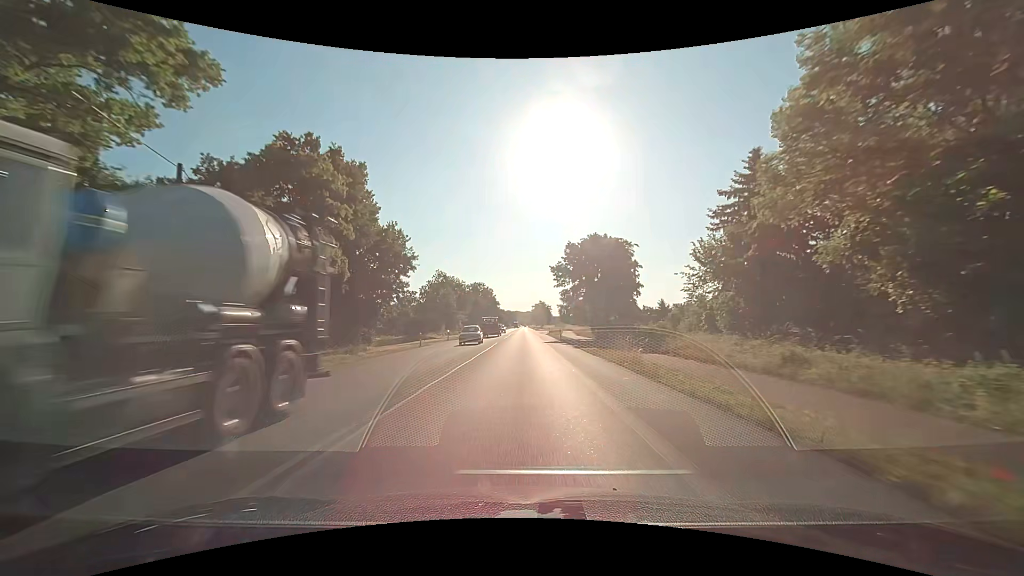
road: primary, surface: asphalt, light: Day
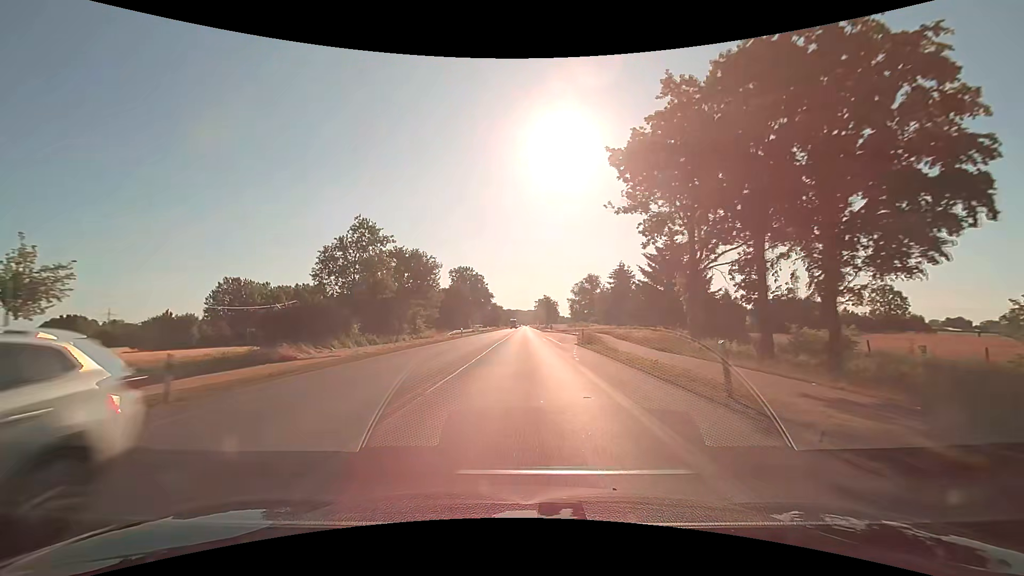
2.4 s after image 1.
(0.0, +43.0) m; 0°
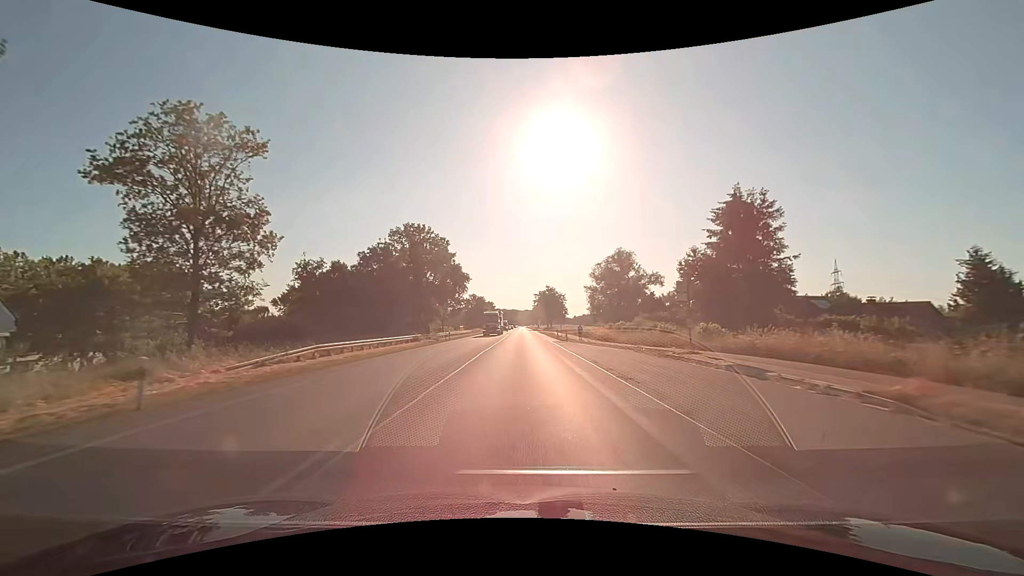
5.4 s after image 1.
(+0.1, +53.6) m; 0°
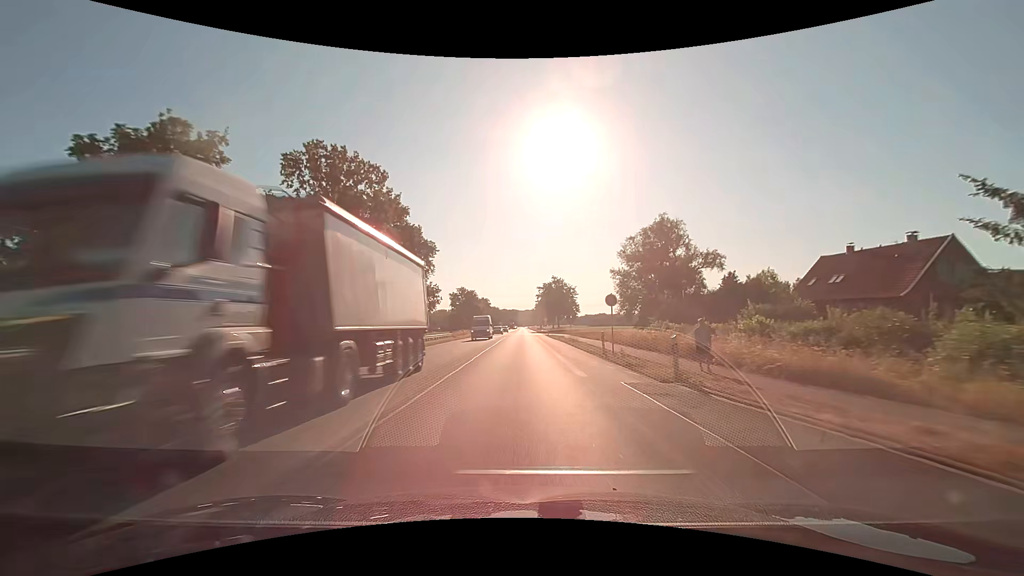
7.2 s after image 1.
(0.0, +32.3) m; 0°
(0, +10) (0, +20) (0, +30) (0, +40) (0, +50) (0, +60) (0, +70) (0, +80) (0, +90) (0, +100) m
